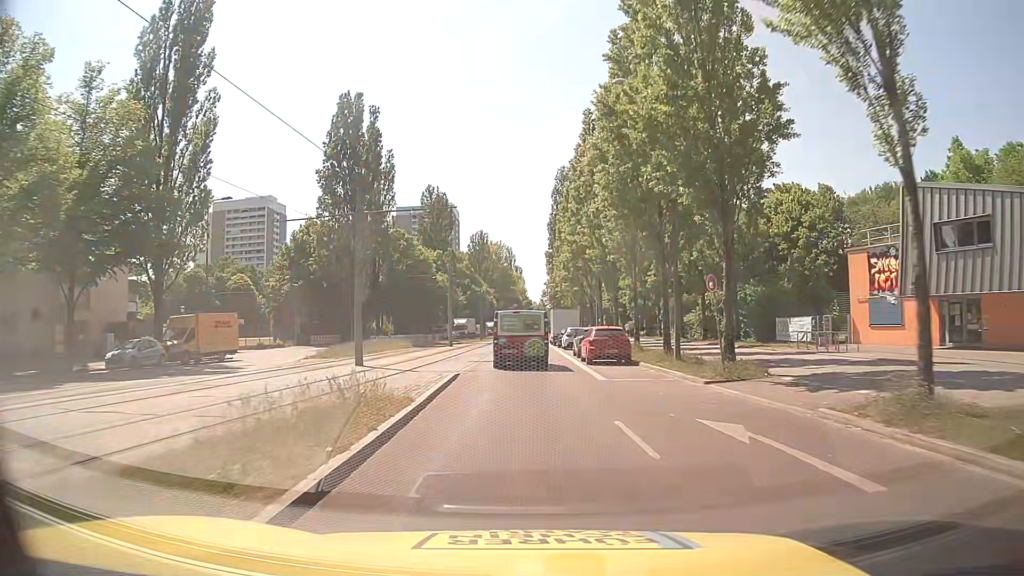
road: secondary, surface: asphalt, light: Day
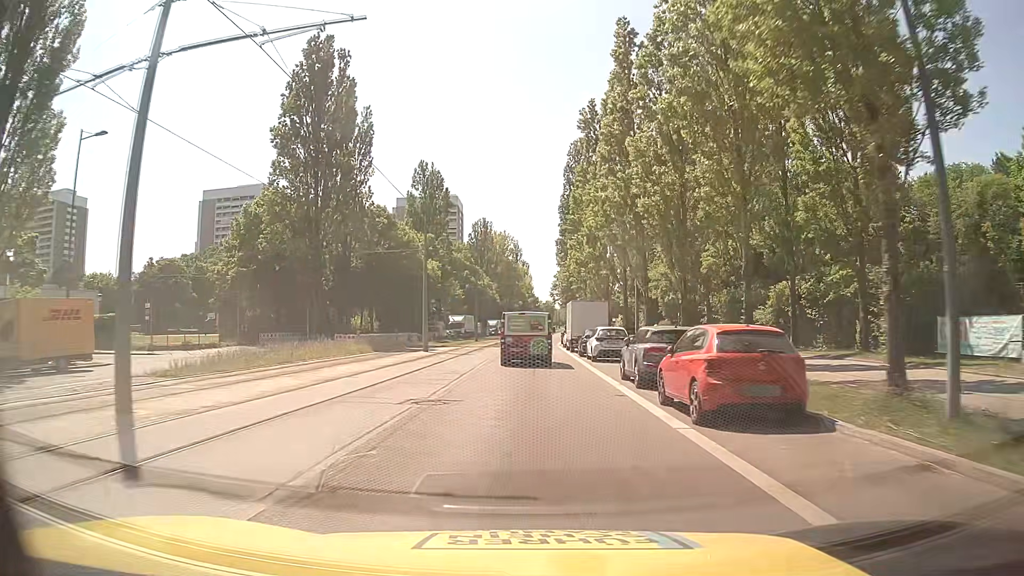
(-0.1, +16.3) m; -1°
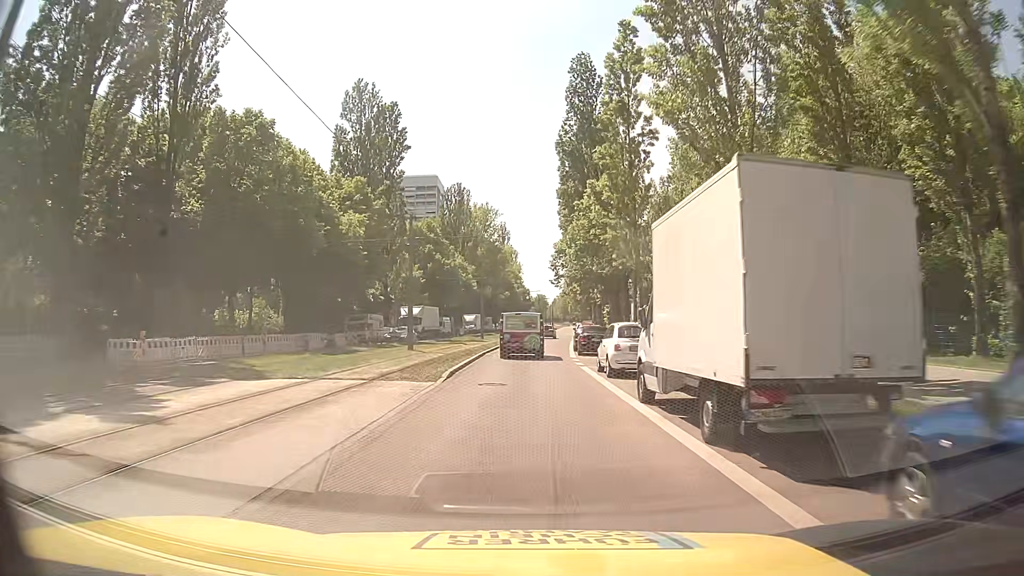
(+0.6, +33.1) m; +2°
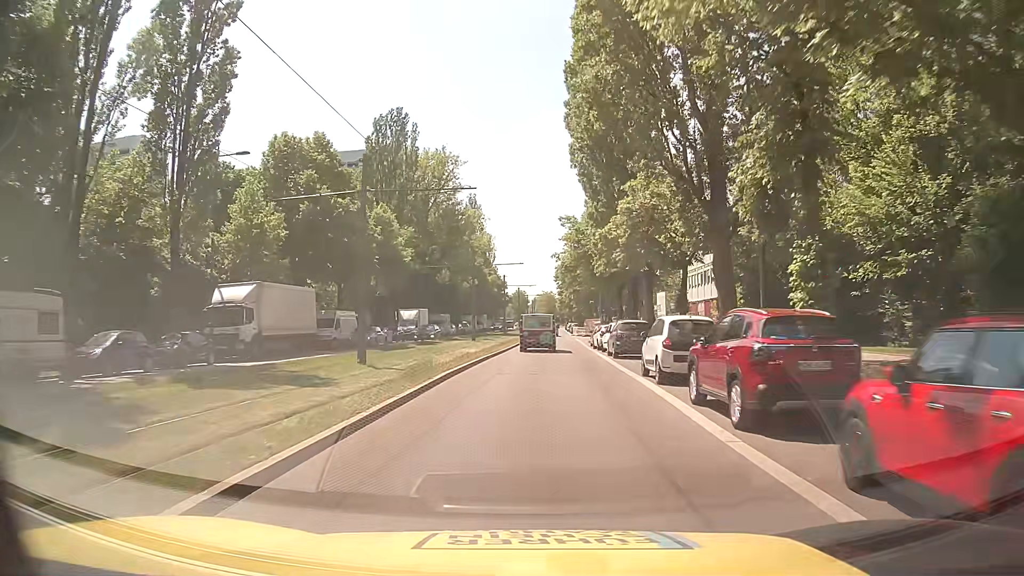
(-0.1, +41.4) m; +1°
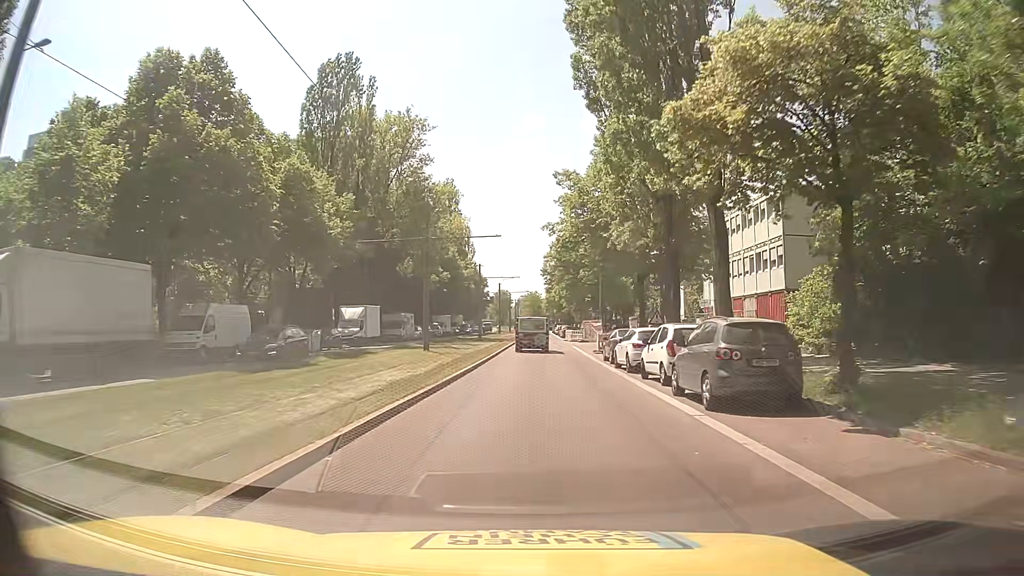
(+0.3, +16.8) m; +2°
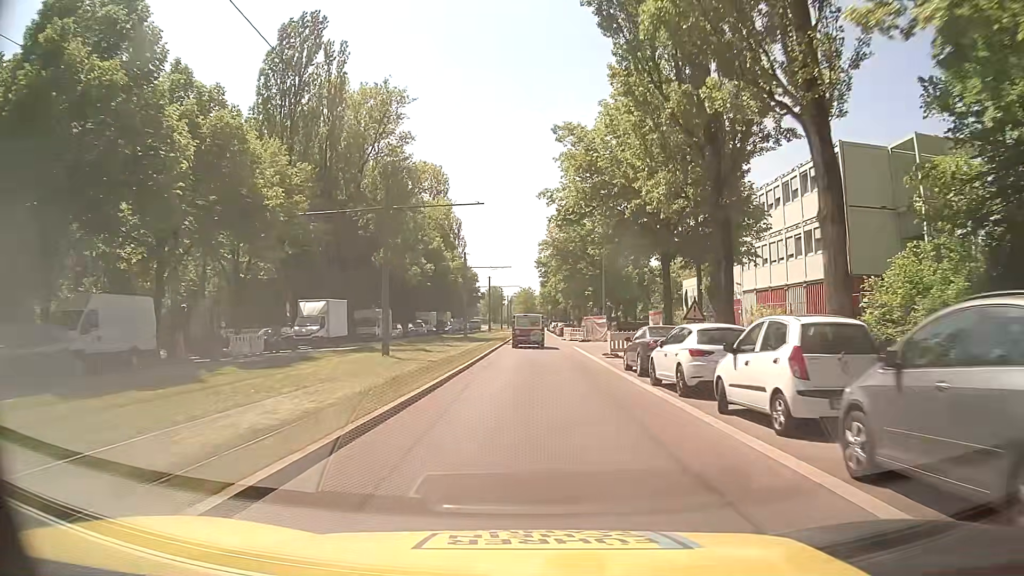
(0.0, +8.4) m; +1°
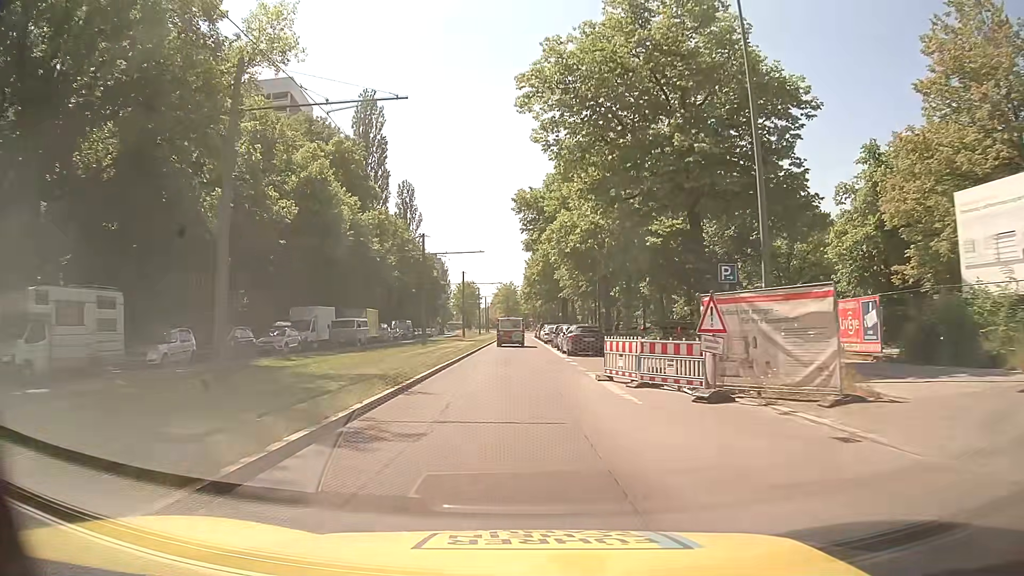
(+0.5, +42.1) m; +1°
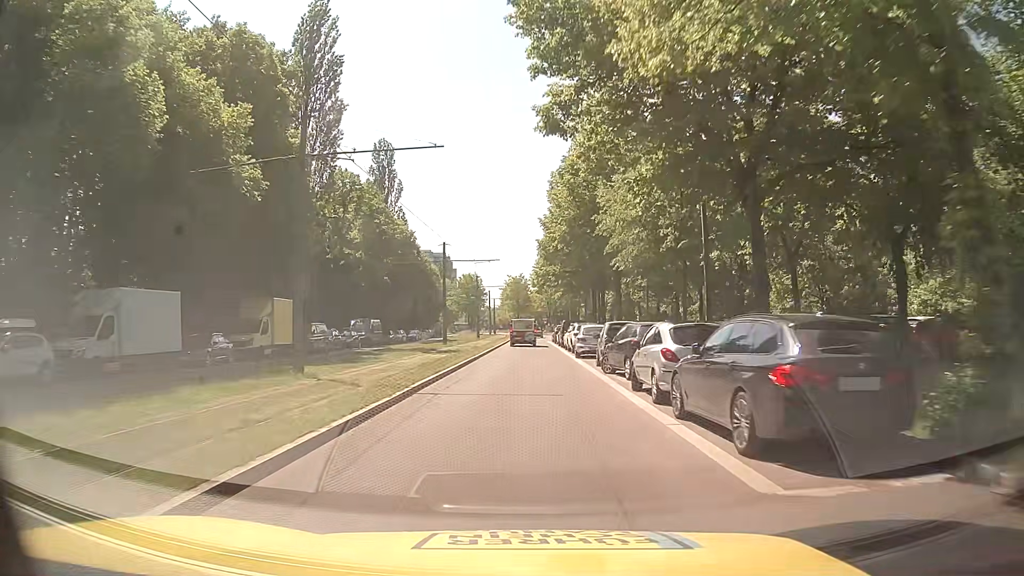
(-0.2, +25.2) m; -1°
(0, +10) (0, +20) (0, +30) (0, +40) (0, +50) (0, +60) (0, +70) (0, +80) (+1, +90) (+1, +100) m
